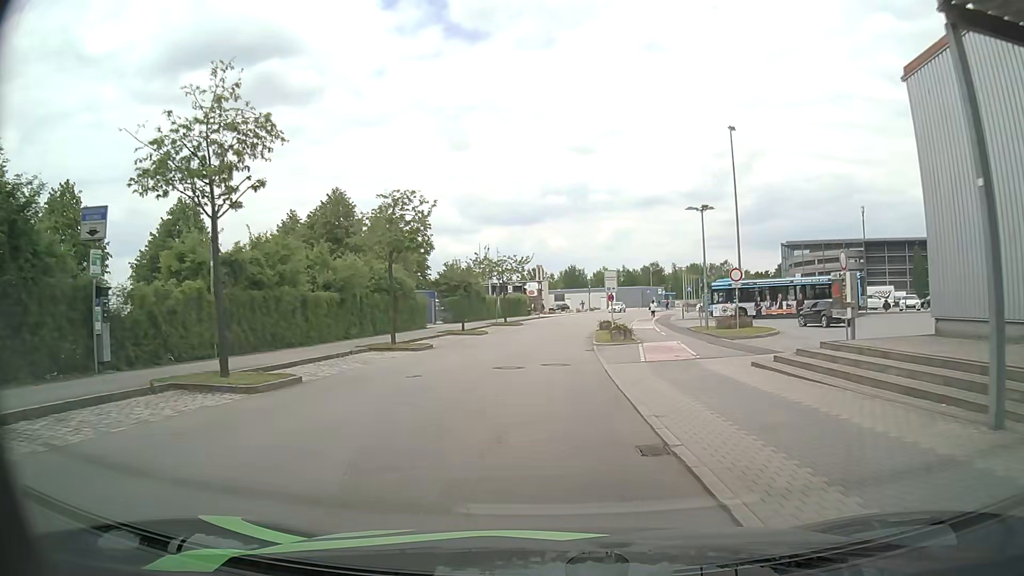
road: residential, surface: asphalt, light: Day
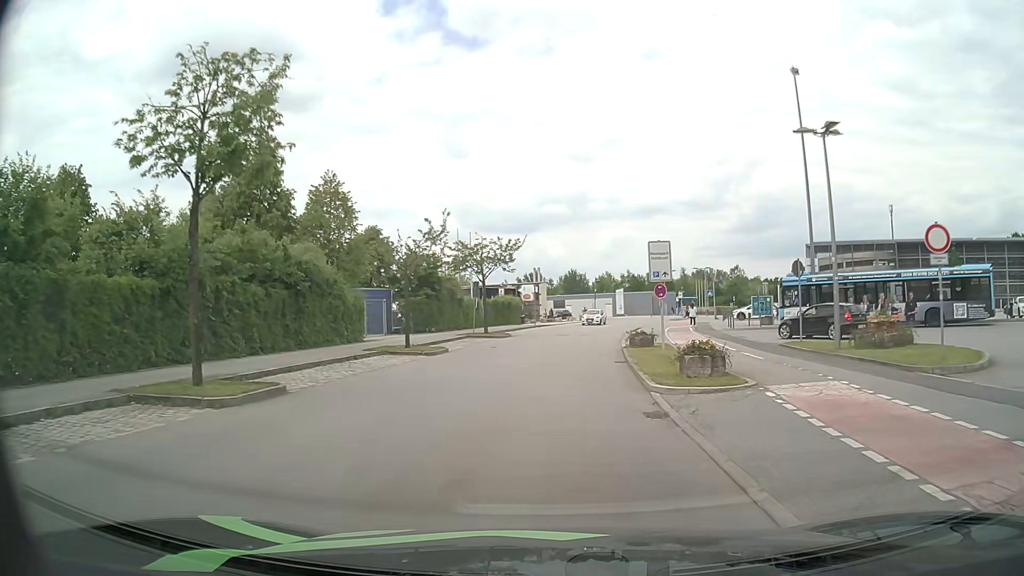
(+0.1, +16.0) m; +1°
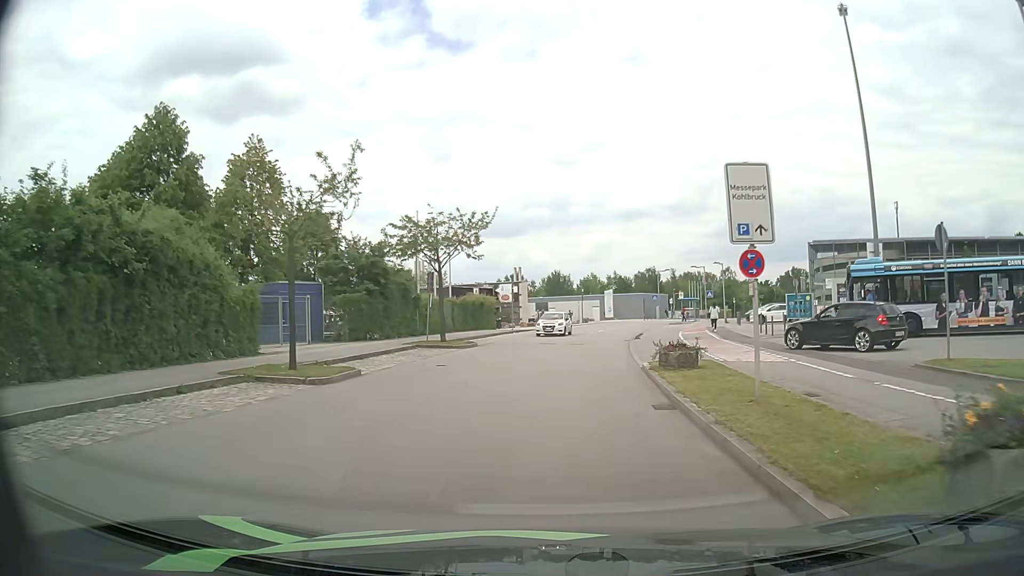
(+0.1, +10.2) m; +1°
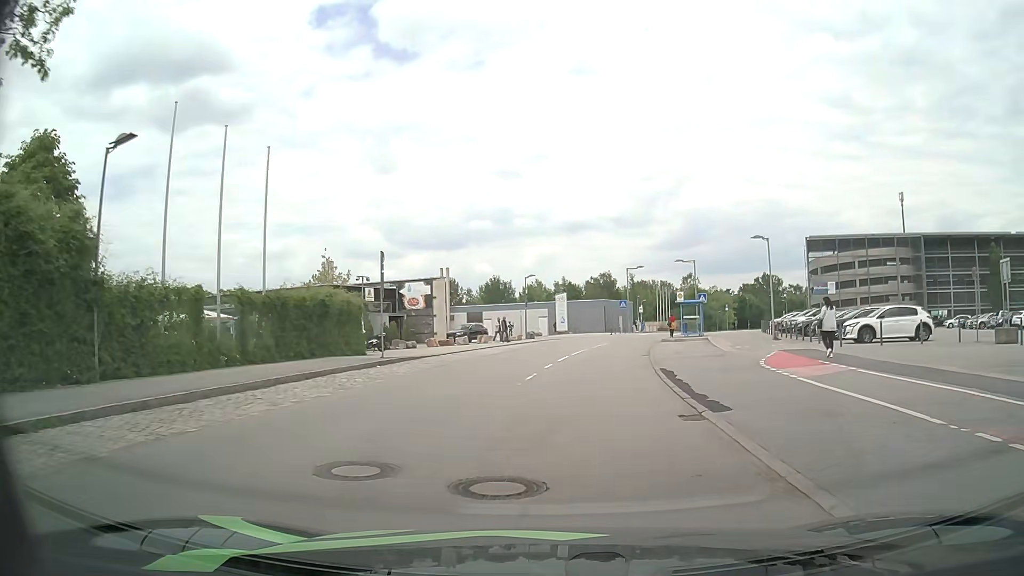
(+1.1, +25.0) m; +5°
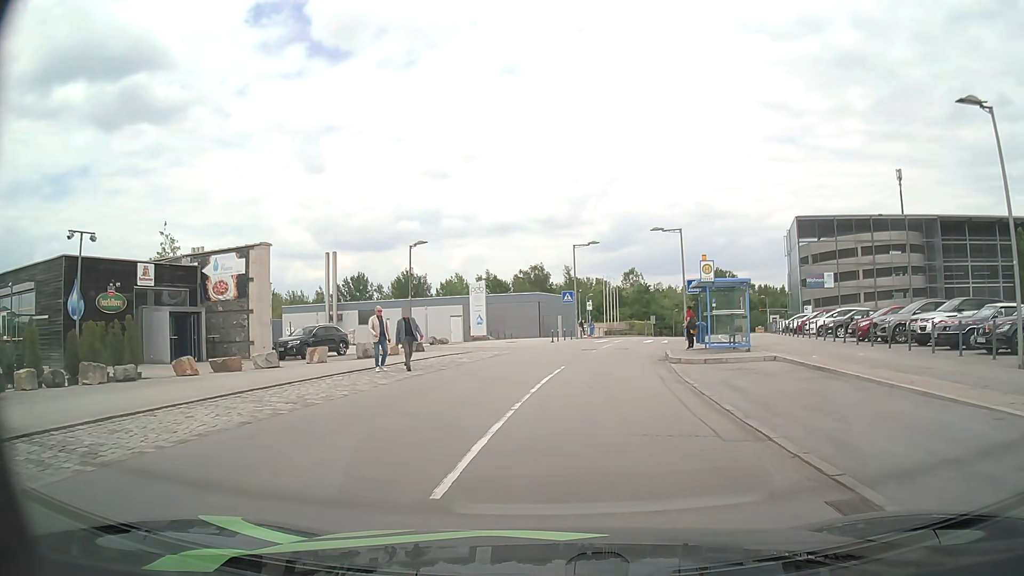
(+1.1, +23.1) m; +6°
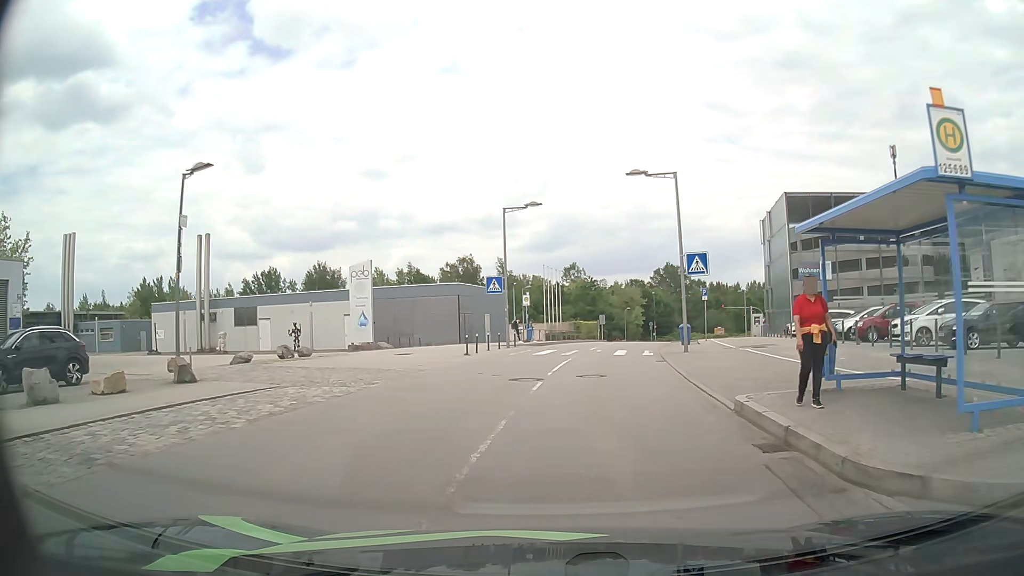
(+0.8, +16.6) m; +5°
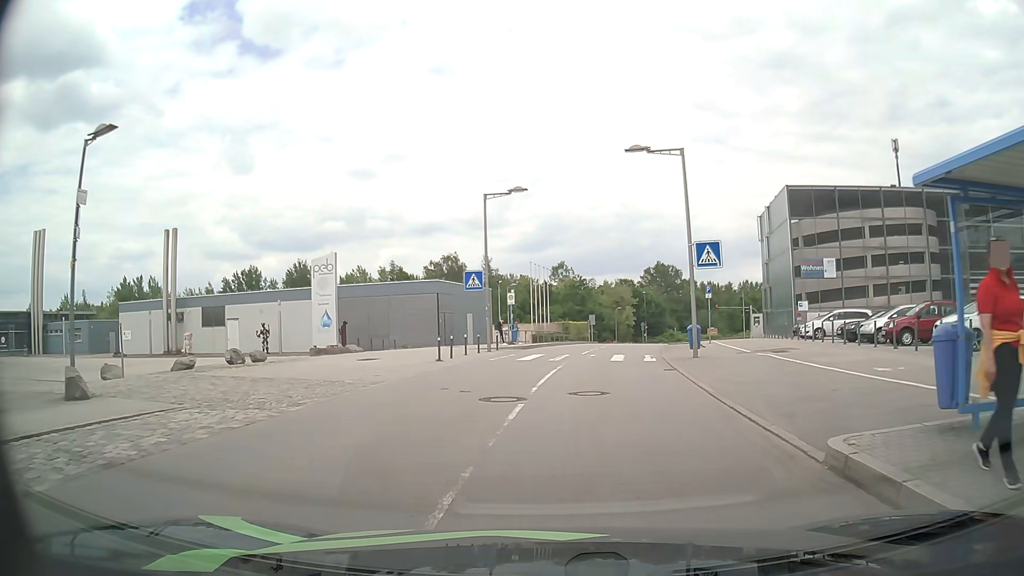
(0.0, +3.8) m; +1°
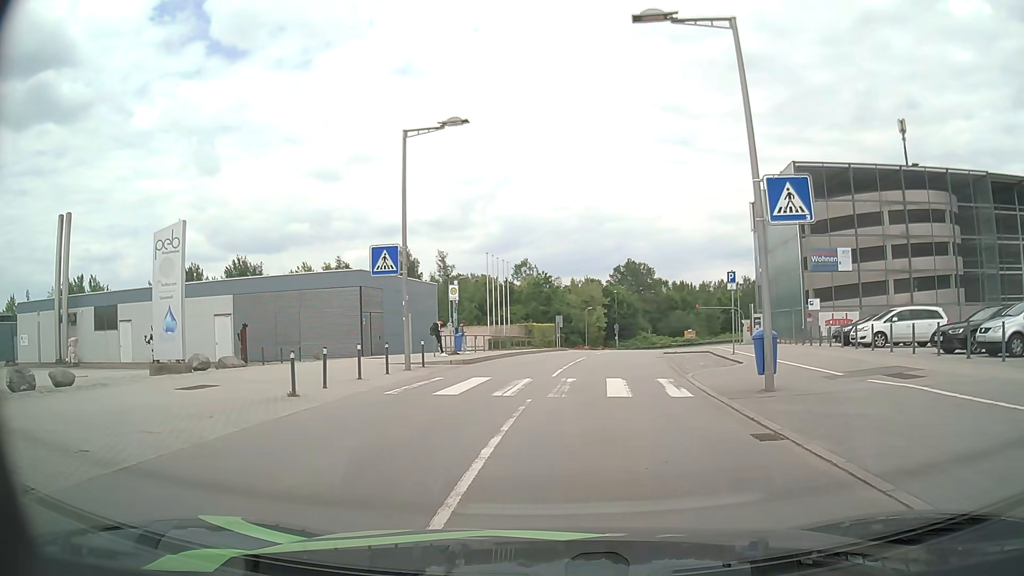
(+0.3, +10.7) m; +3°
